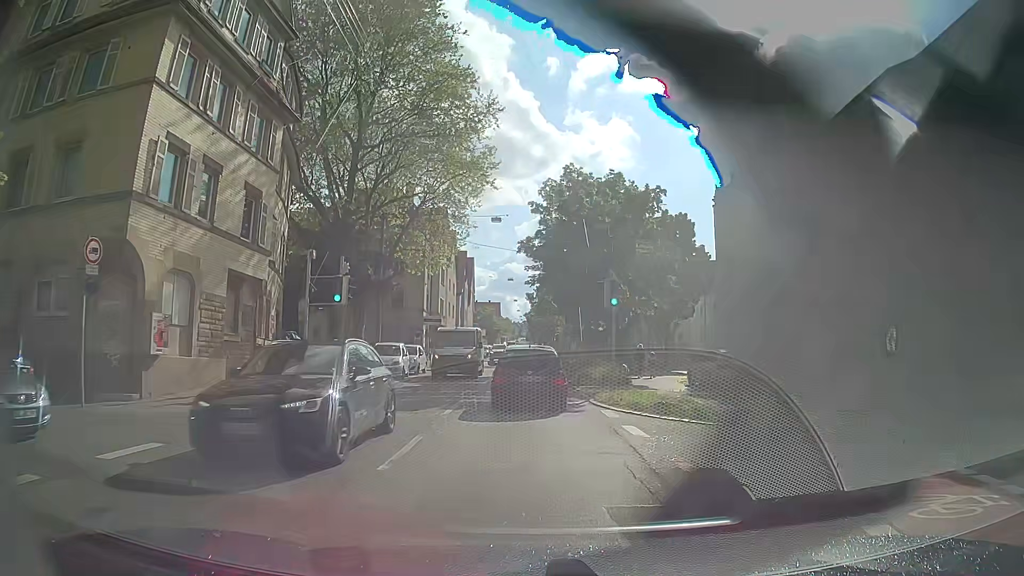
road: secondary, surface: asphalt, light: Day
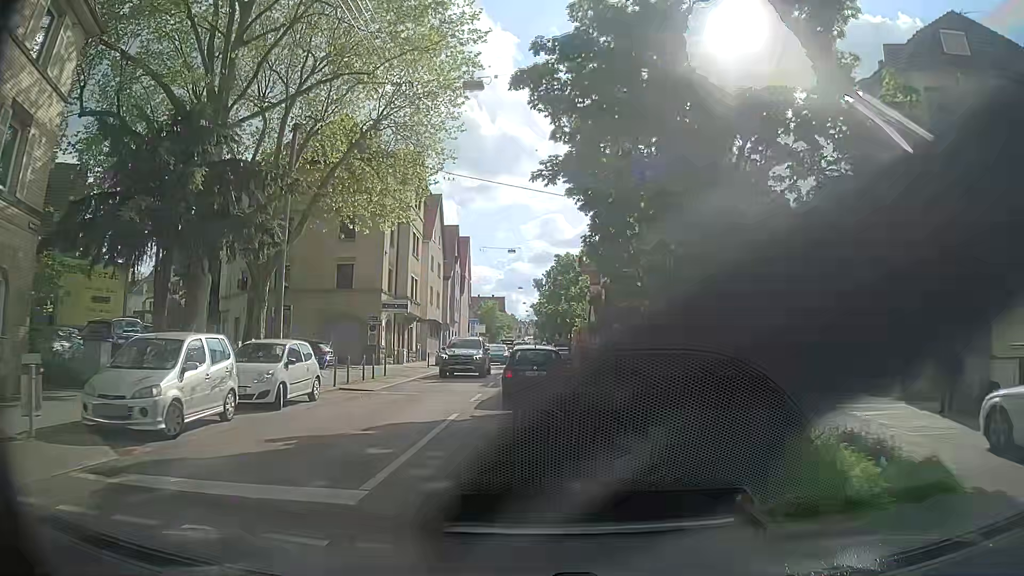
(-0.2, +19.8) m; -1°
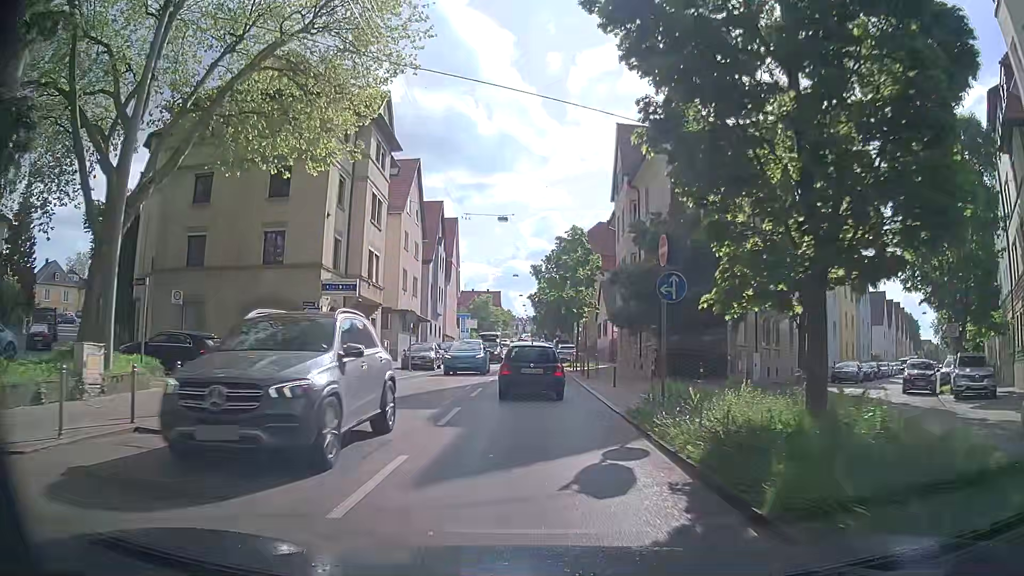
(0.0, +11.7) m; 0°
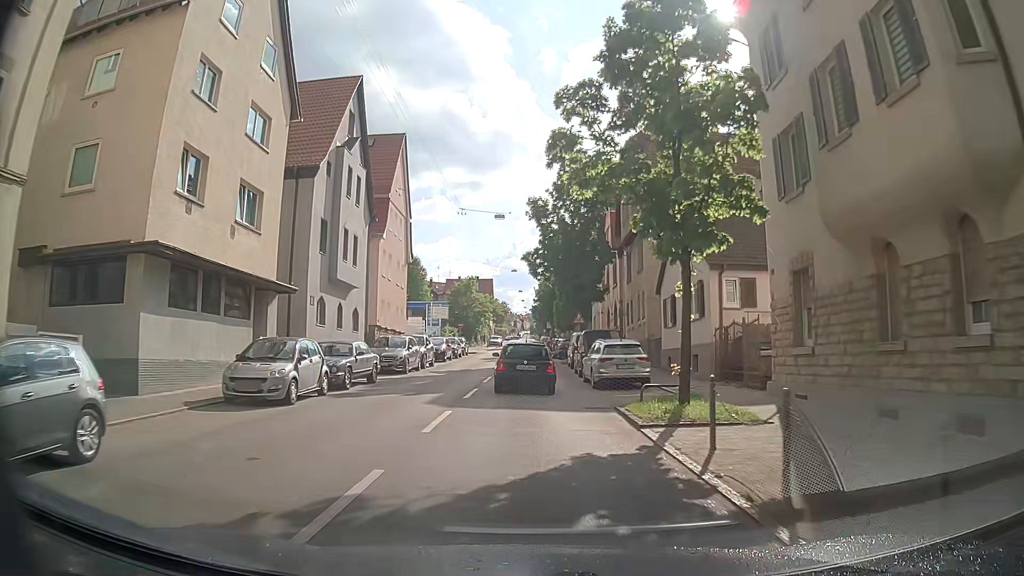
(-0.2, +31.5) m; 0°
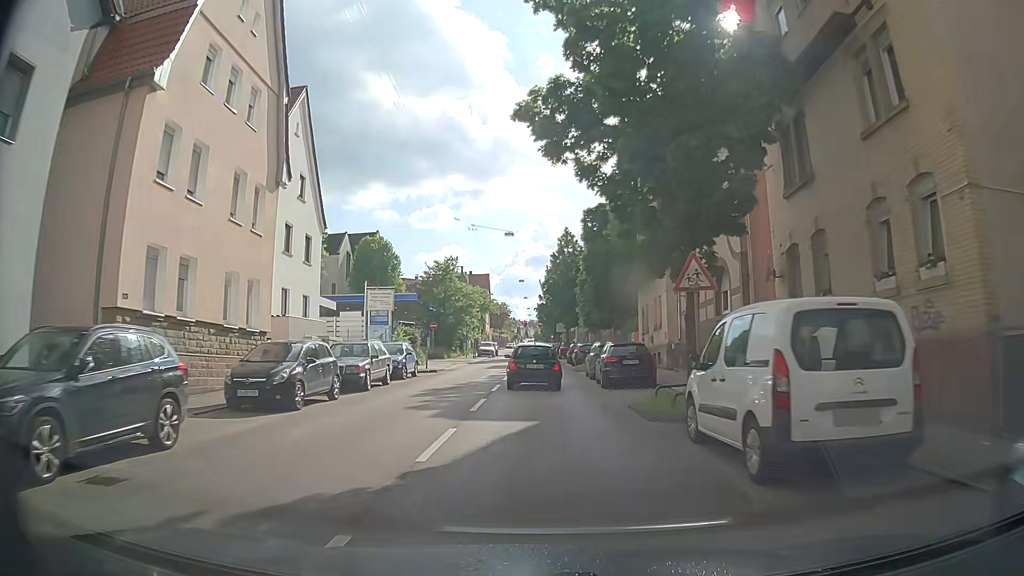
(-0.2, +26.7) m; 0°
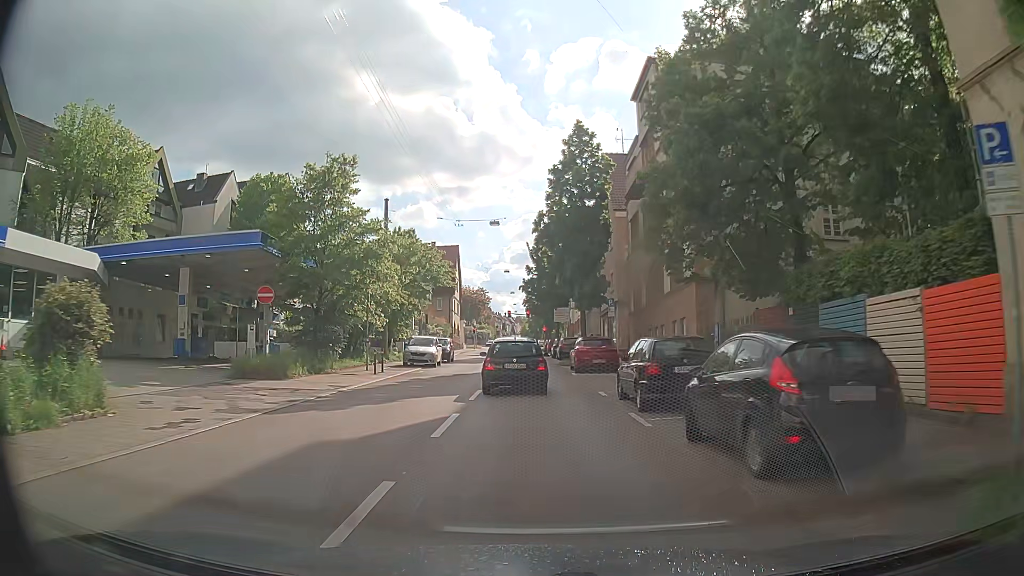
(+0.2, +33.9) m; +1°
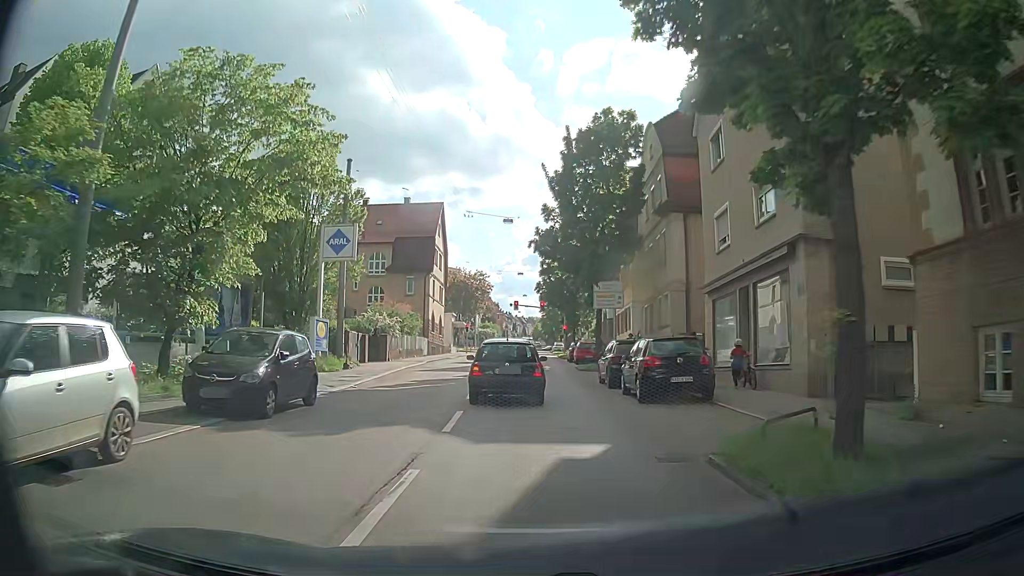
(-0.3, +28.9) m; -1°
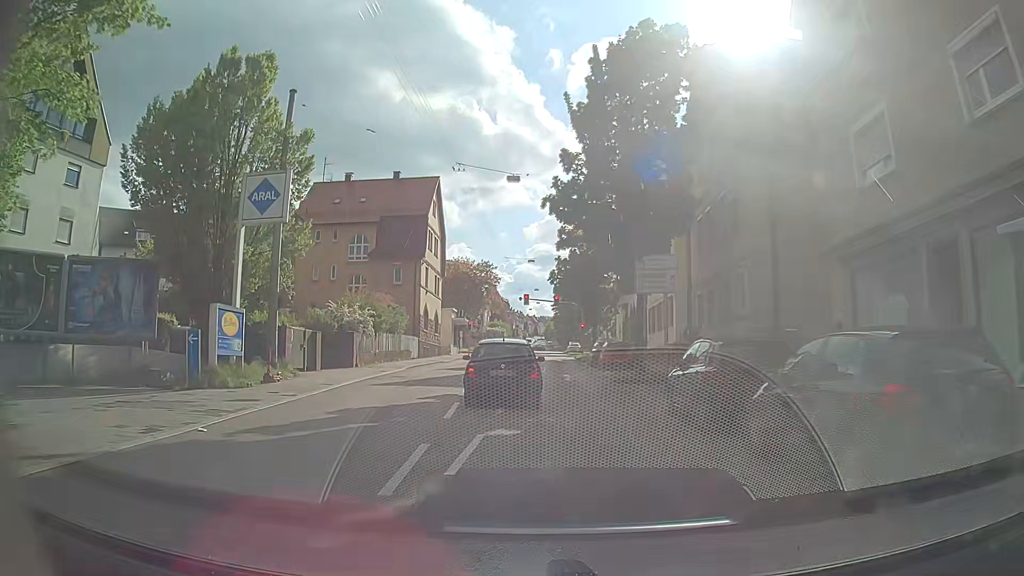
(-0.1, +10.0) m; -1°
